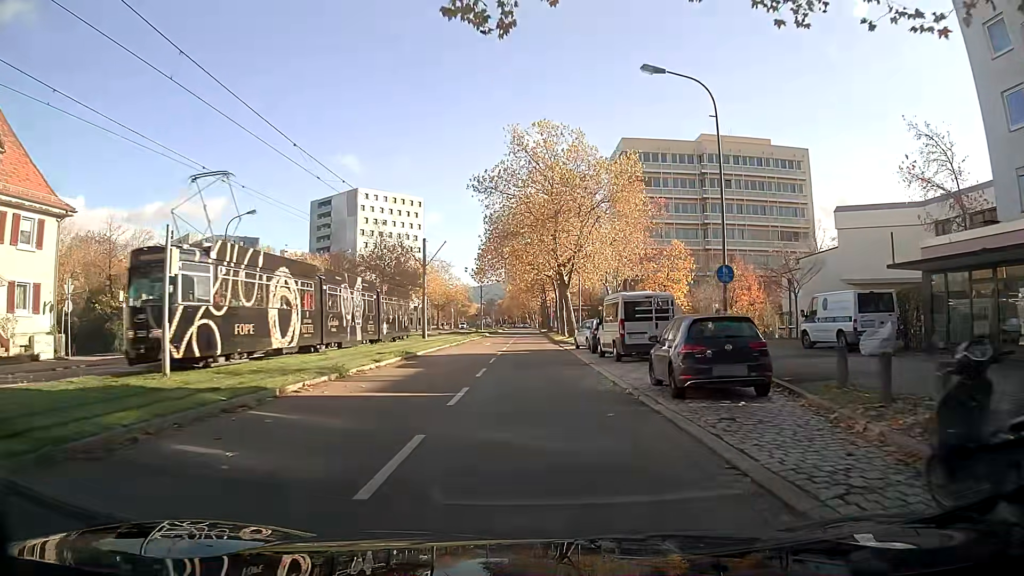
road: tertiary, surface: asphalt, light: Day
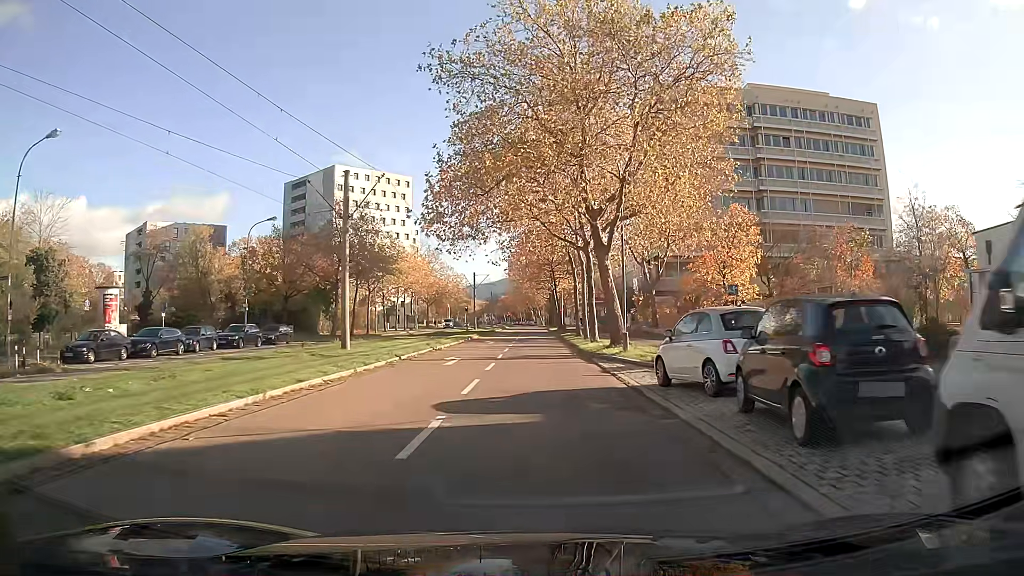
(-0.2, +22.3) m; -1°
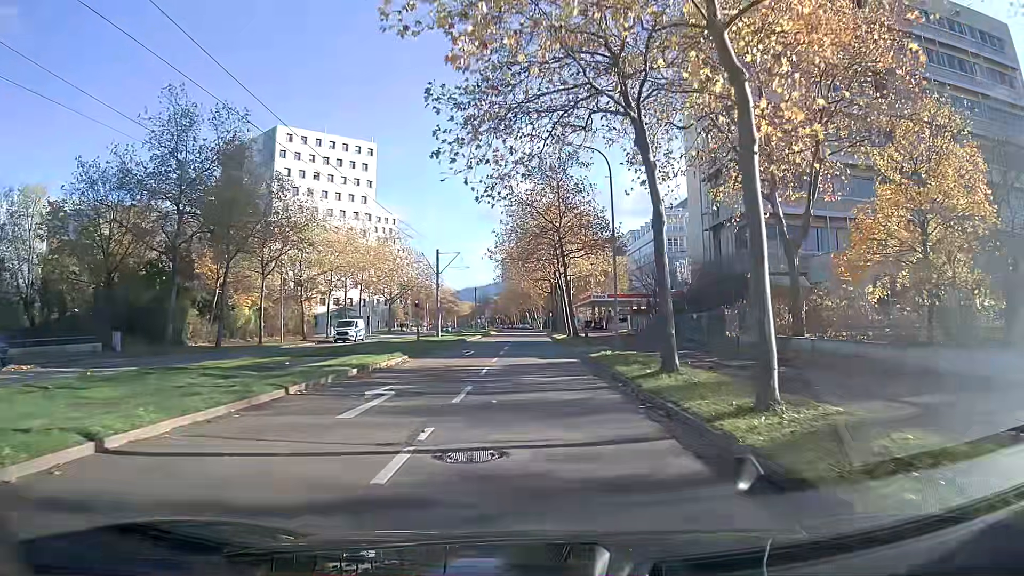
(+0.1, +30.6) m; 0°
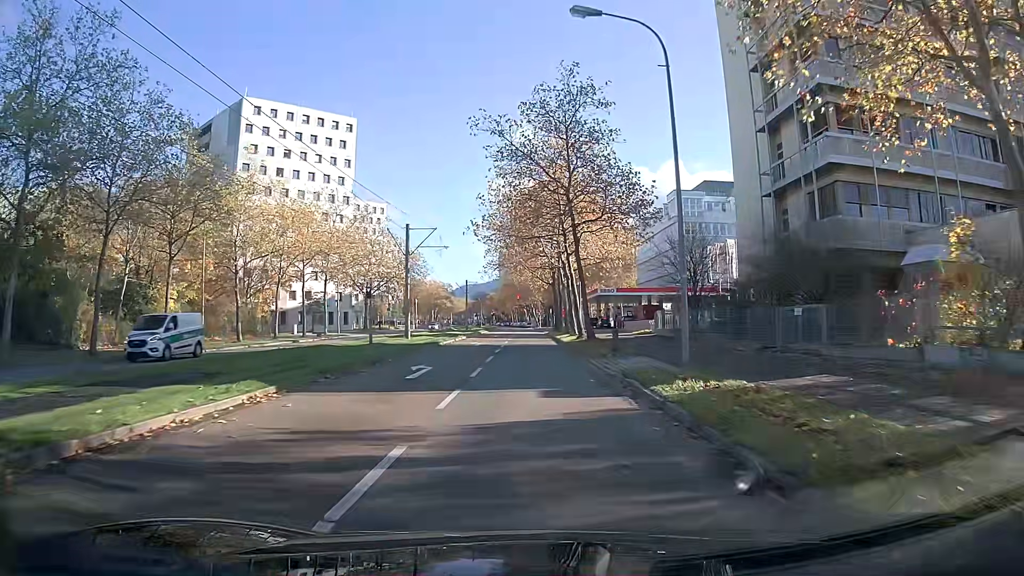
(0.0, +13.3) m; 0°
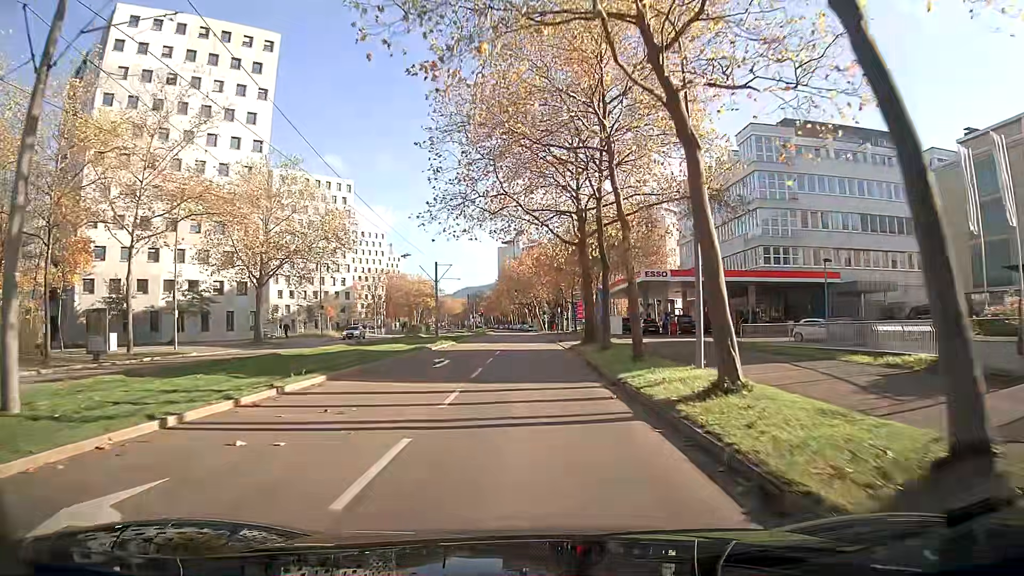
(+0.1, +34.8) m; 0°
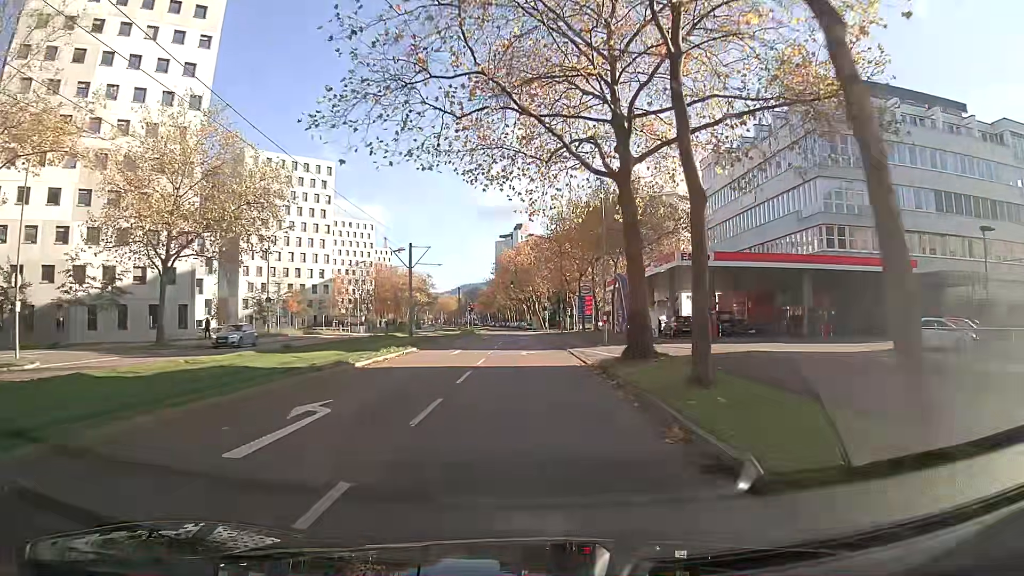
(-0.1, +14.0) m; 0°
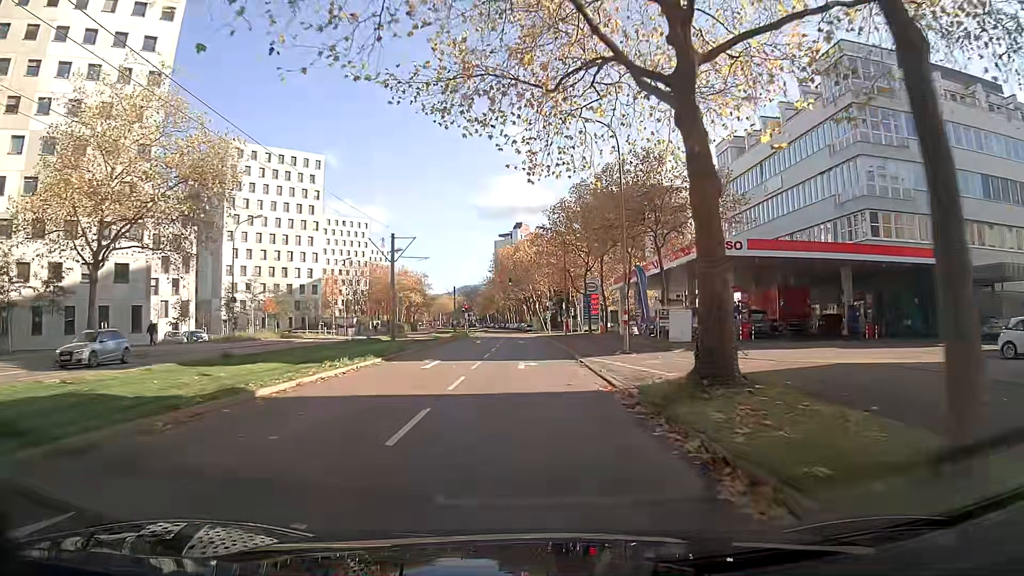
(0.0, +7.0) m; 0°
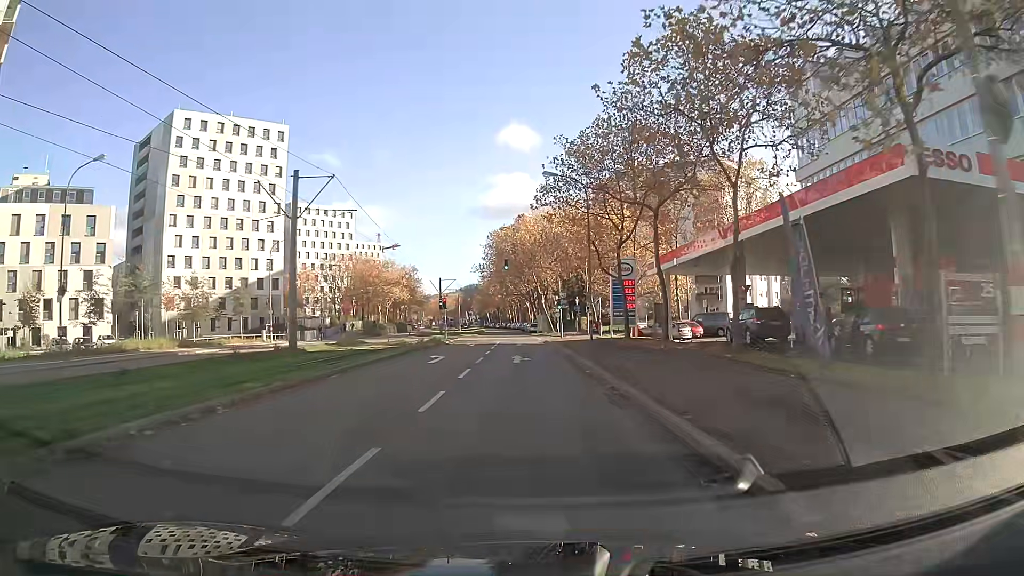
(+0.1, +20.8) m; 0°
